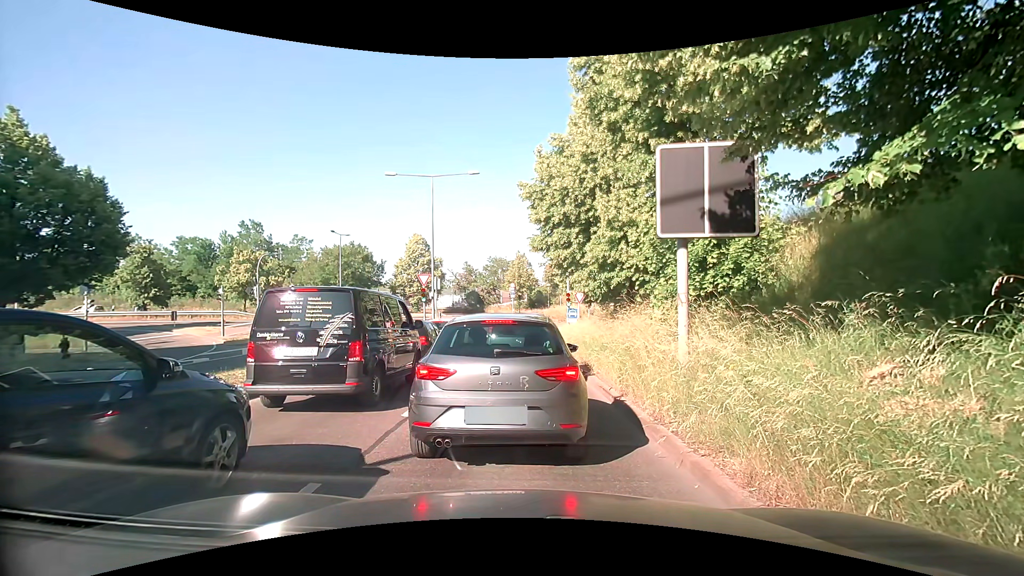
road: tertiary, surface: asphalt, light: Day
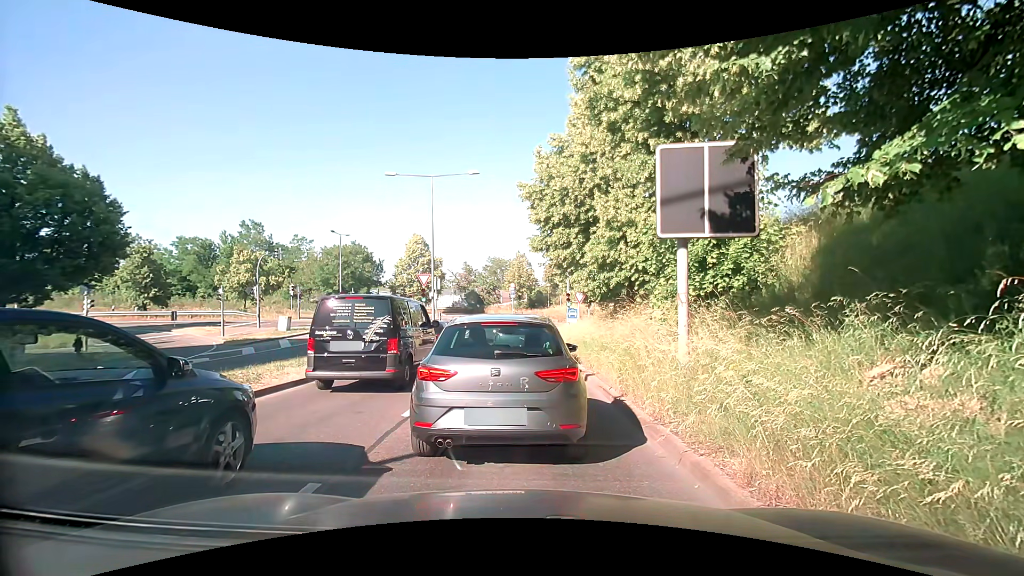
(0.0, 0.0) m; 0°
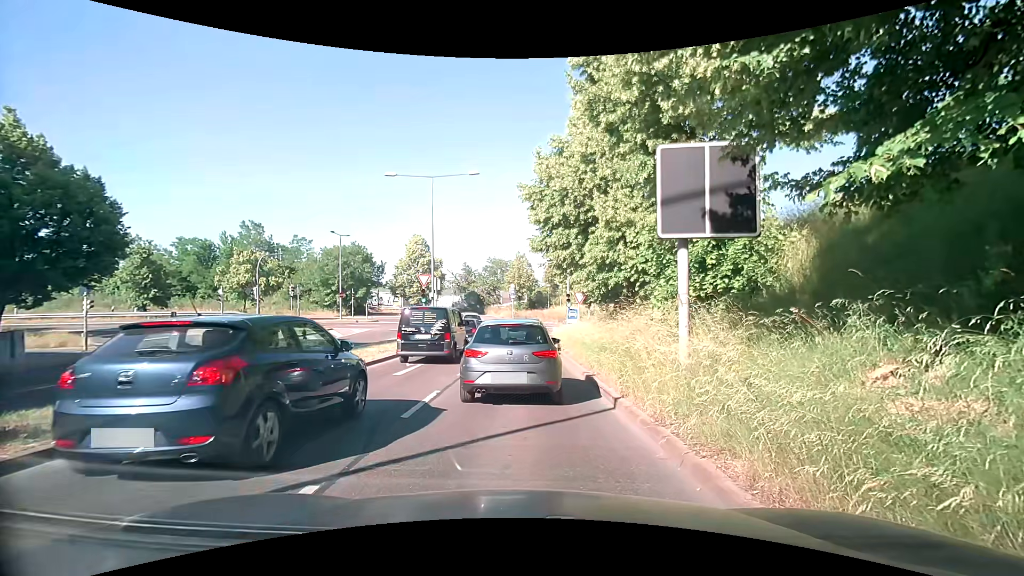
(0.0, 0.0) m; 0°
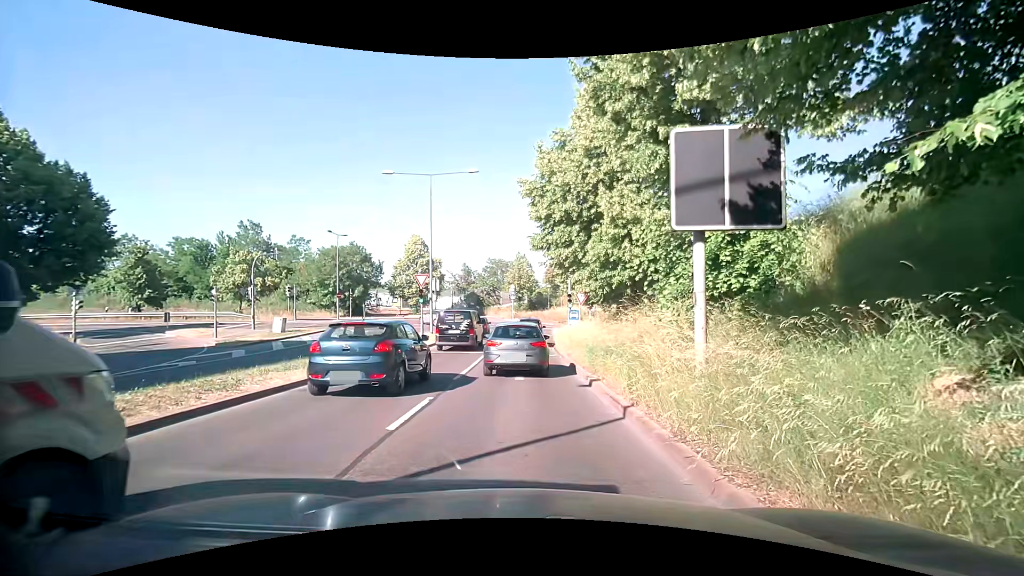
(0.0, +0.8) m; 0°
